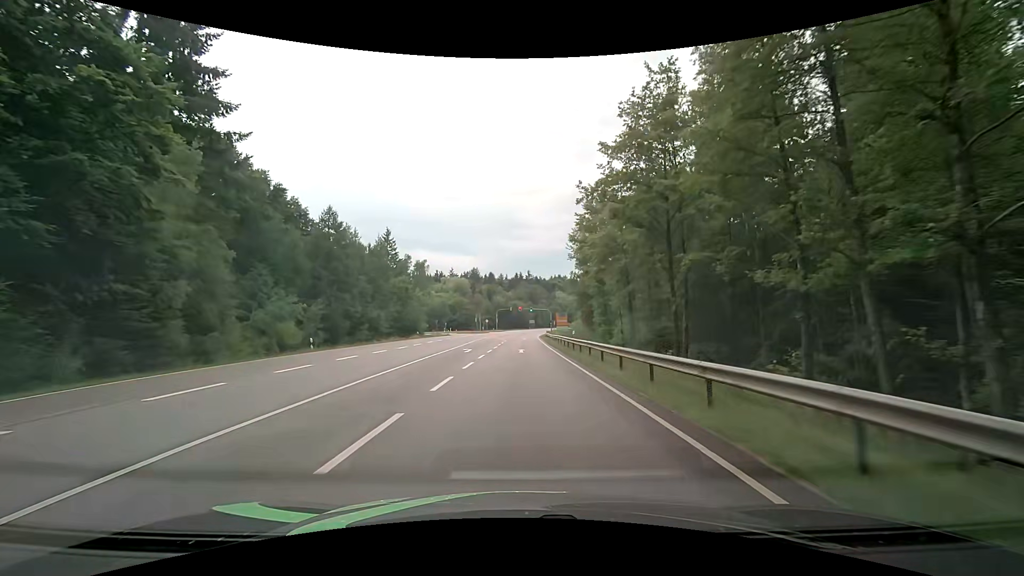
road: secondary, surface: asphalt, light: Day
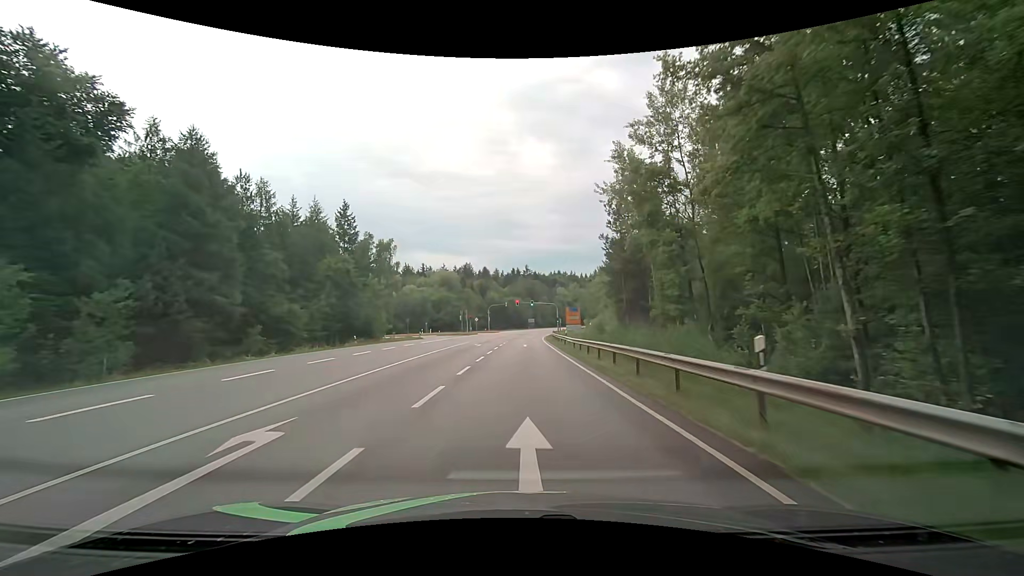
(-0.1, +26.1) m; 0°
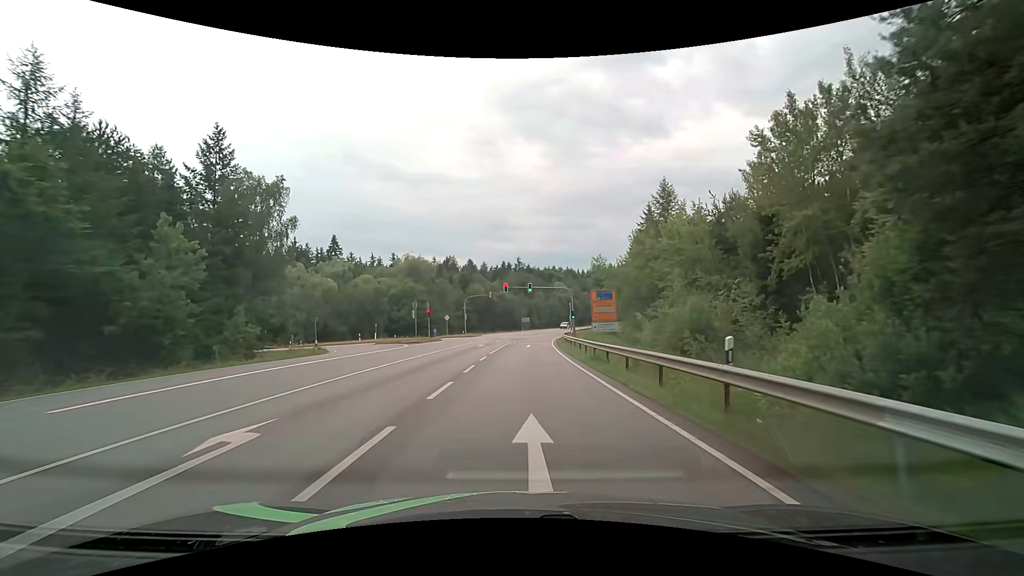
(+0.3, +34.9) m; +1°
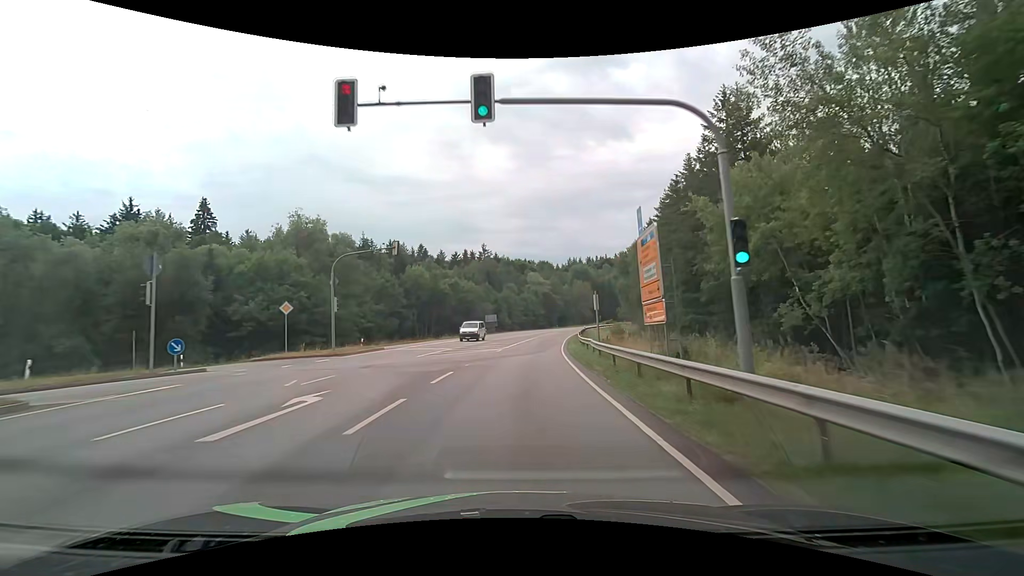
(+1.2, +44.2) m; +3°
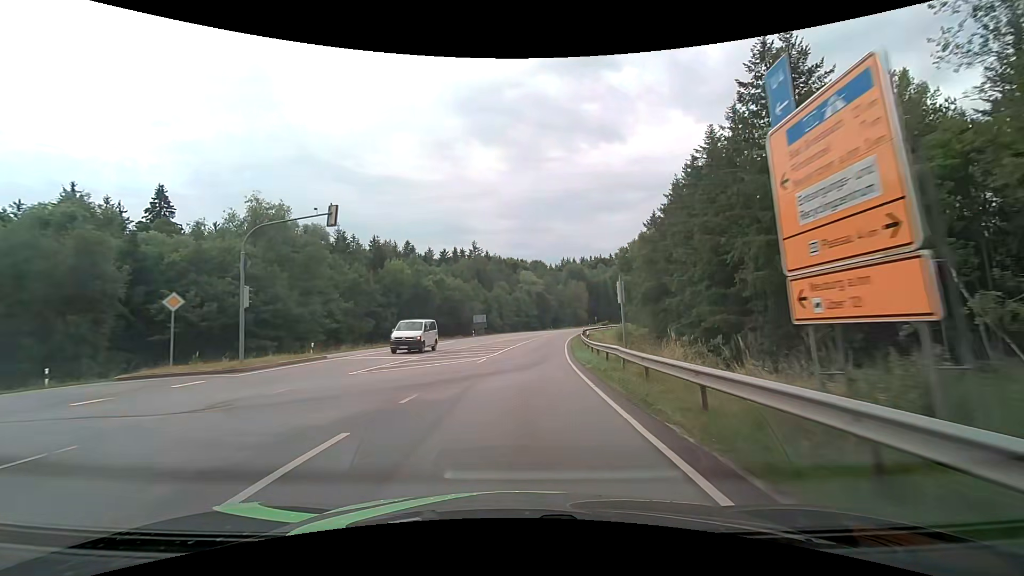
(+0.1, +9.0) m; +1°
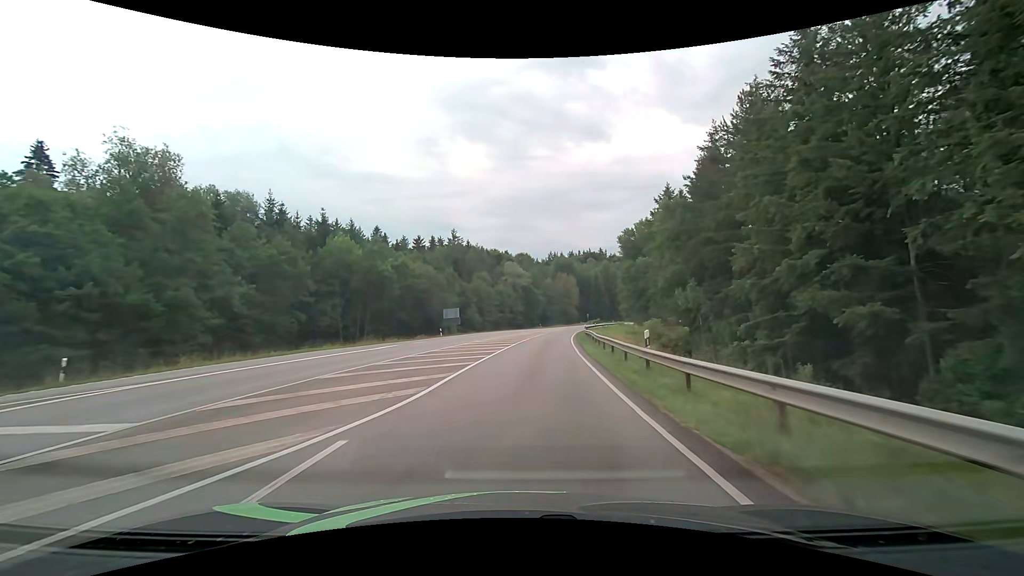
(+0.3, +18.1) m; +2°
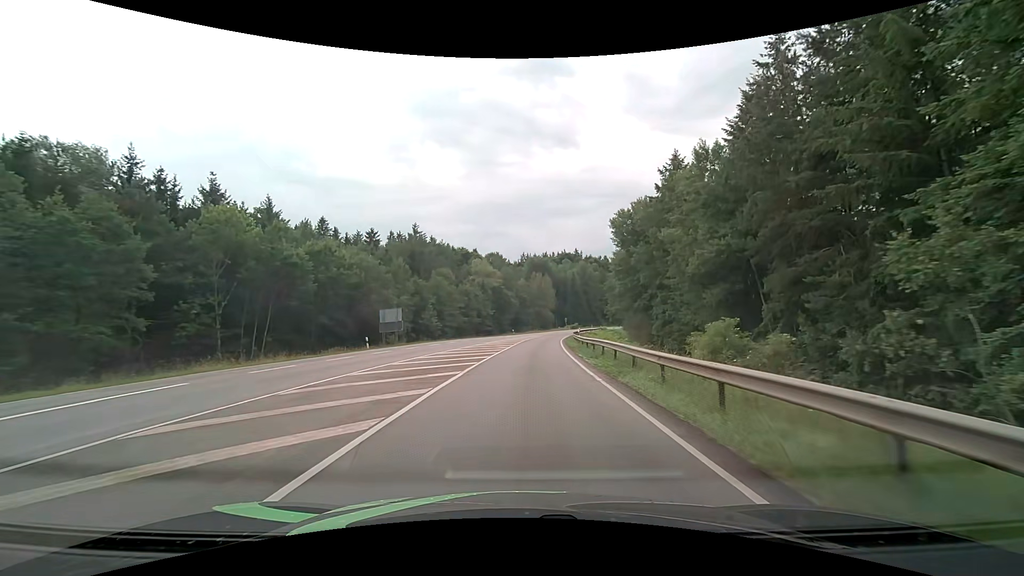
(+0.5, +18.2) m; +3°
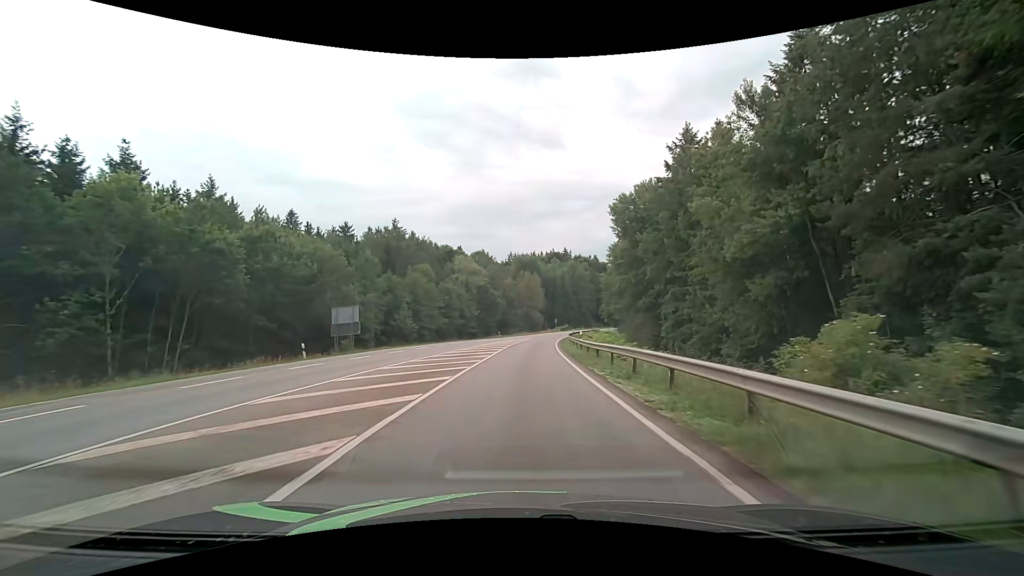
(+0.1, +9.1) m; +2°
(0, +10) (0, +20) (+1, +30) (+2, +40) (+2, +50) (+3, +60) (+5, +70) (+6, +80) (+8, +90) (+9, +99) m
